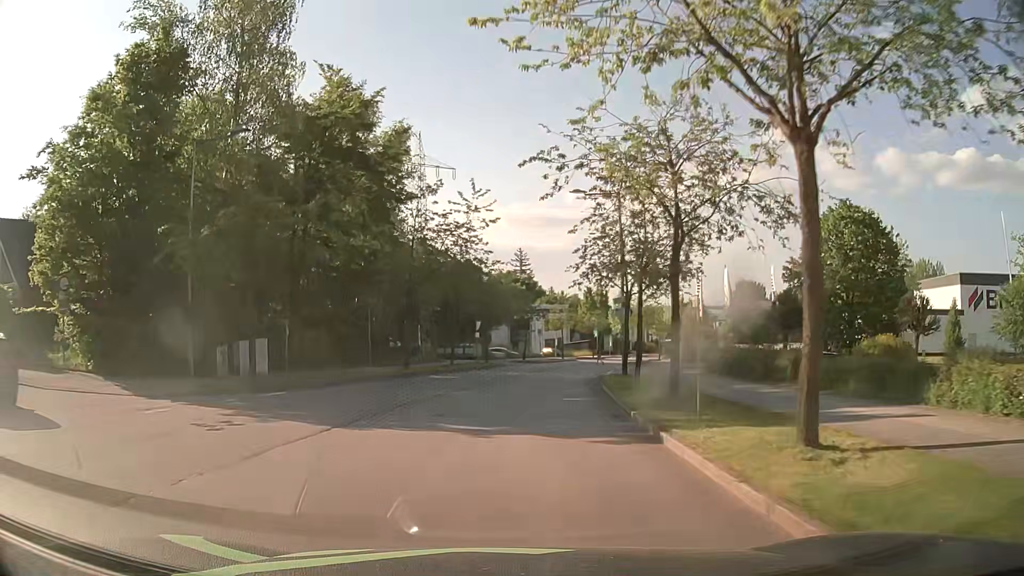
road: residential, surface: asphalt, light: Day
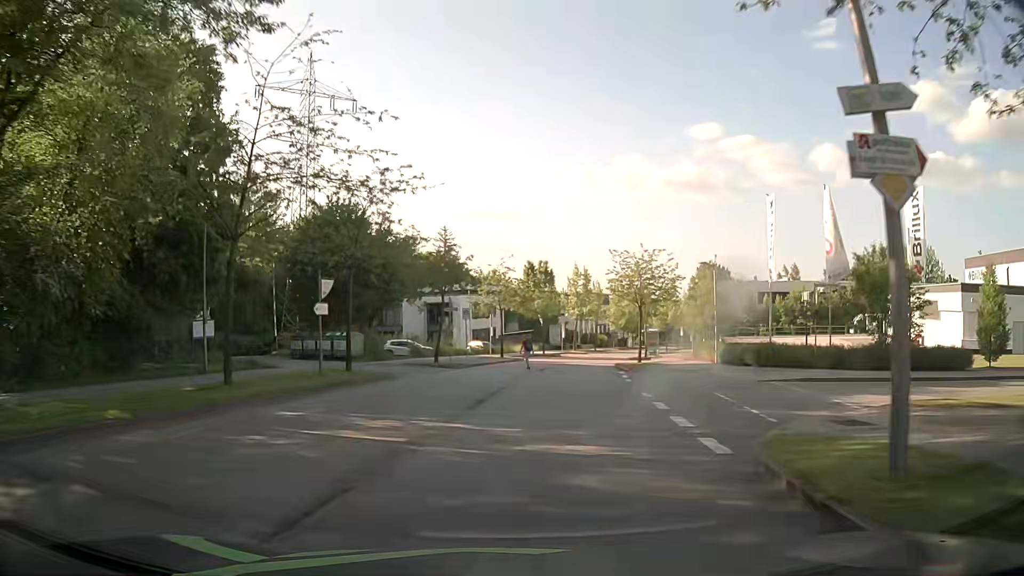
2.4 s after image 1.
(+1.1, +27.8) m; +5°
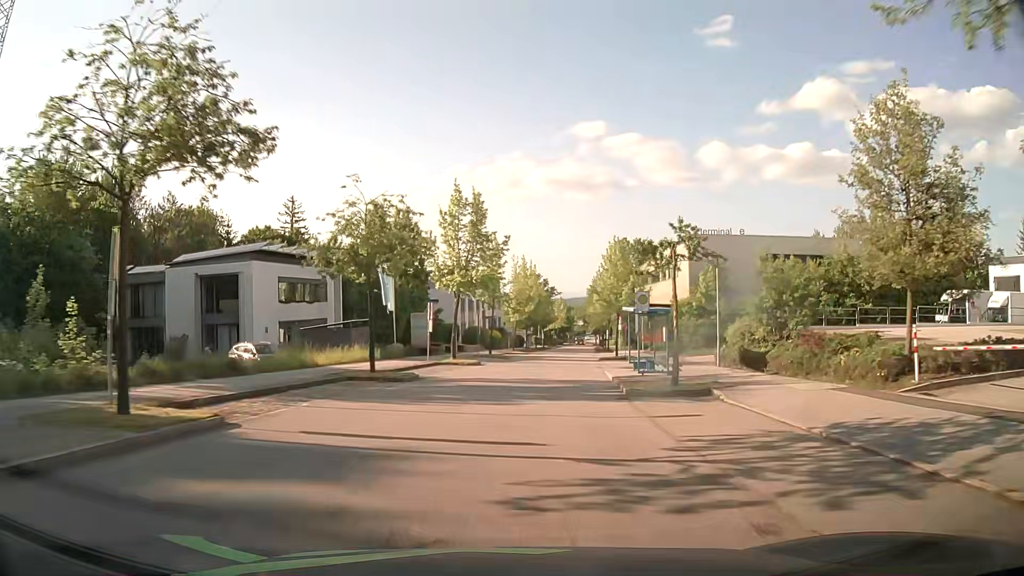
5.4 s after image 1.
(+3.9, +37.6) m; +10°
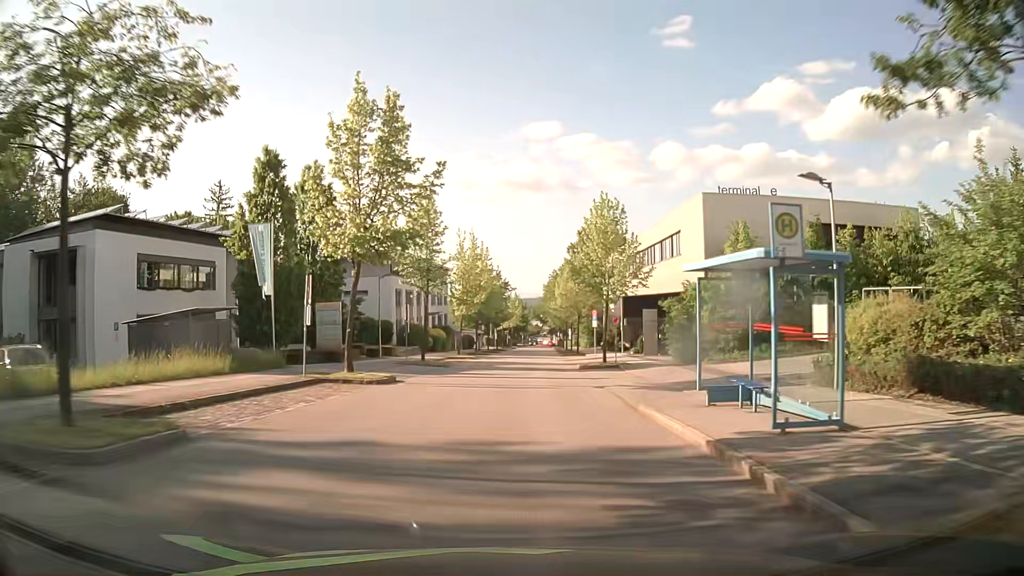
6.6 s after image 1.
(+0.6, +15.2) m; +4°
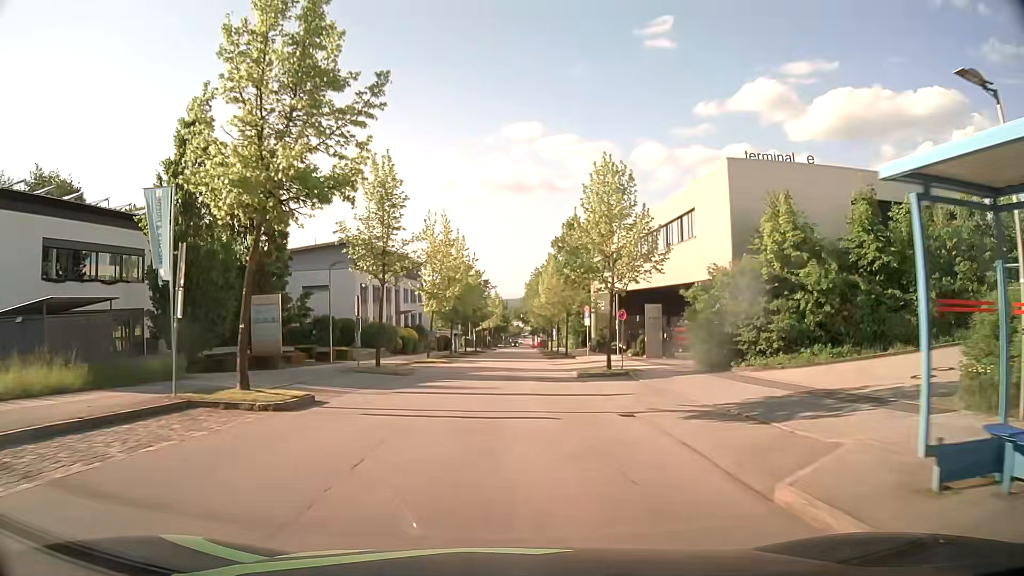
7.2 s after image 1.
(+0.1, +7.6) m; +2°
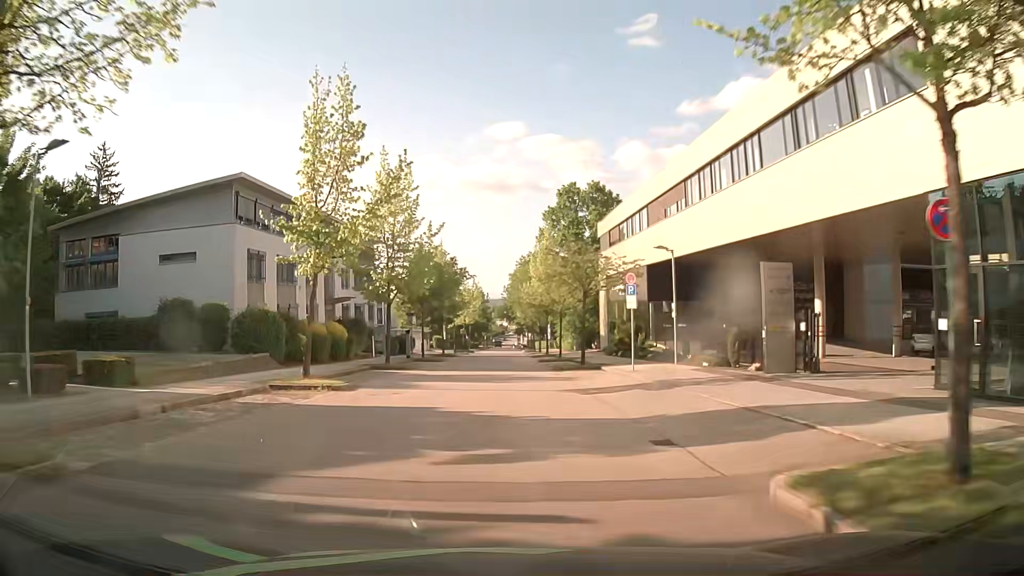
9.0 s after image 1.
(+0.4, +22.8) m; +1°
(0, +10) (0, +20) (0, +30) (0, +40) (0, +50) (0, +60) (0, +70) (0, +80) (+1, +90) (+1, +100) m
